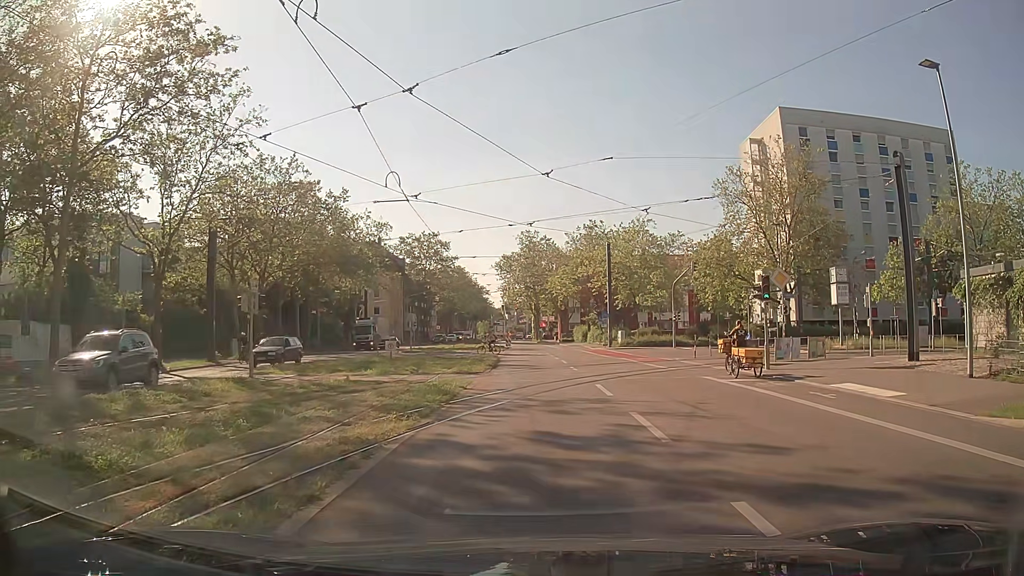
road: secondary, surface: asphalt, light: Day
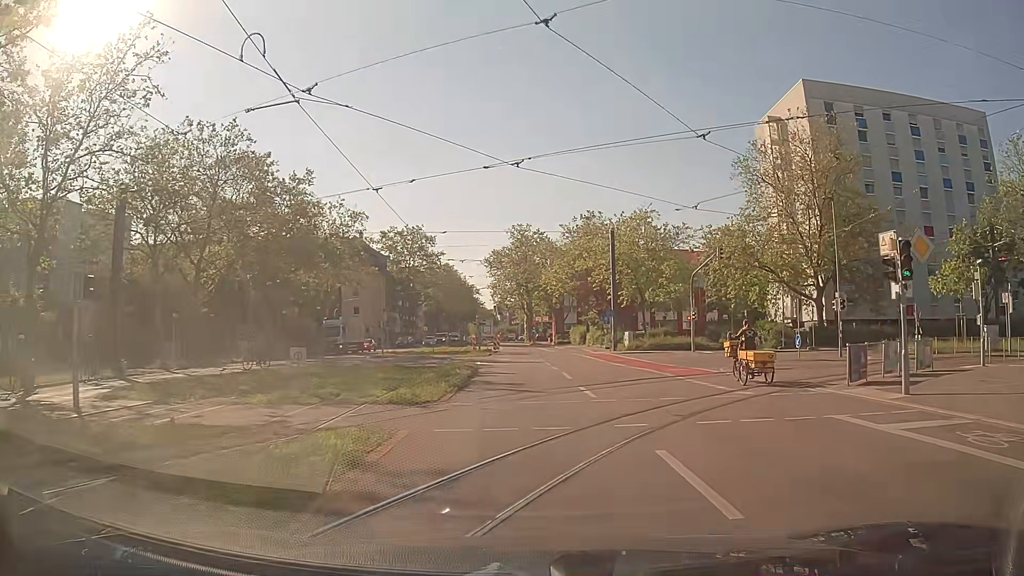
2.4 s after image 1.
(+0.3, +9.9) m; +1°
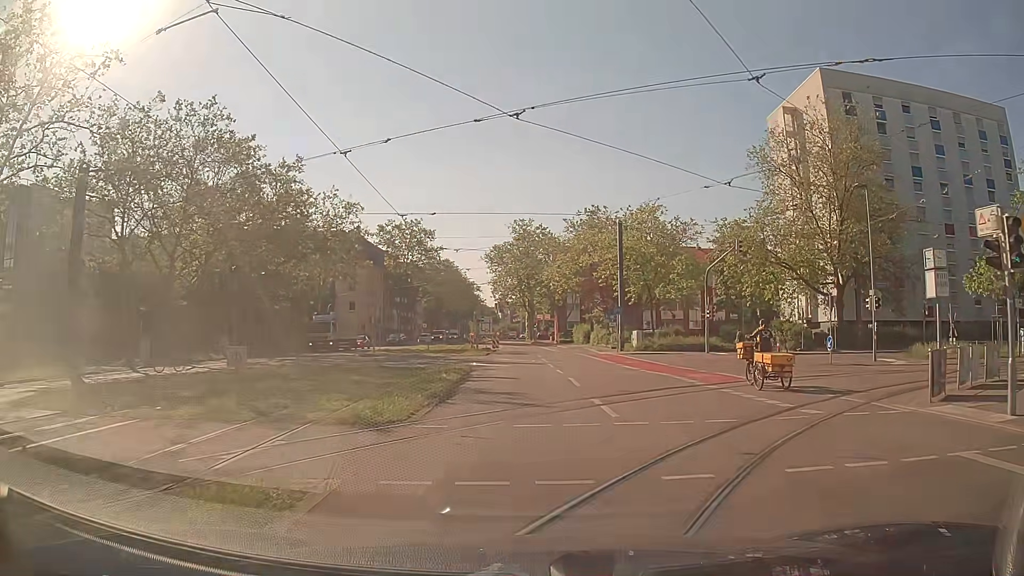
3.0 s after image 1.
(0.0, +3.7) m; 0°
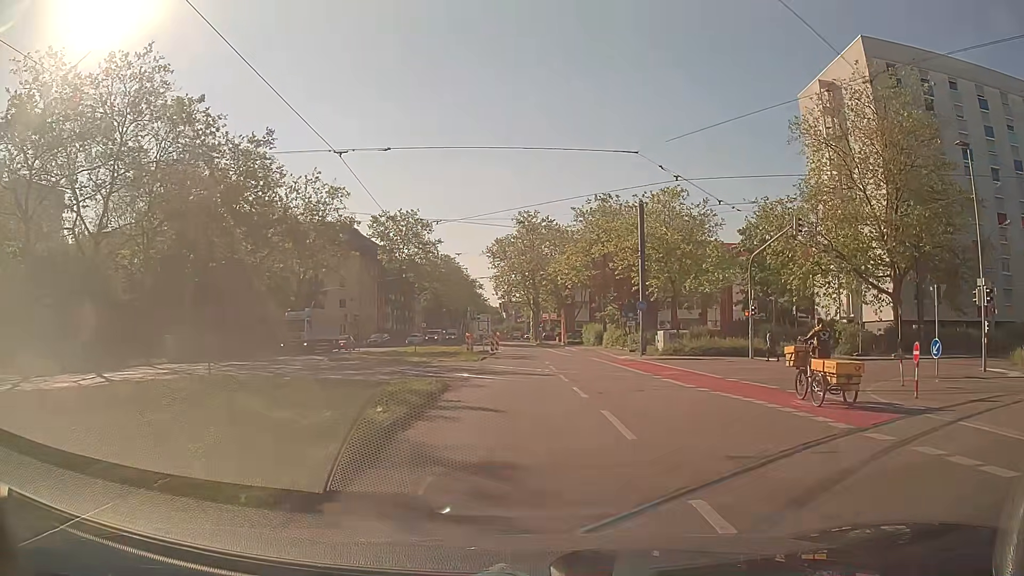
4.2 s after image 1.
(+0.1, +8.6) m; +1°
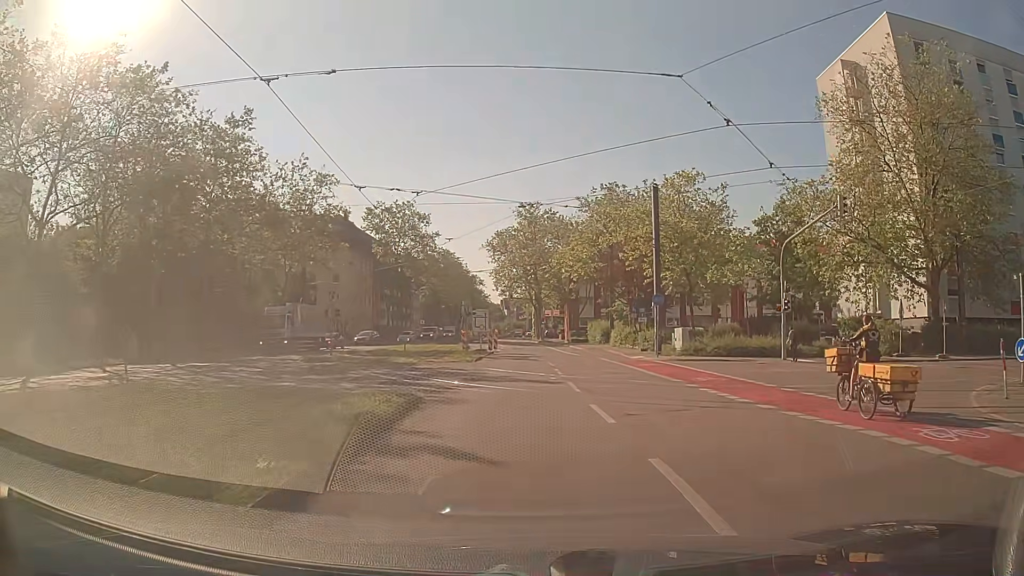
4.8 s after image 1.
(-0.1, +4.8) m; 0°
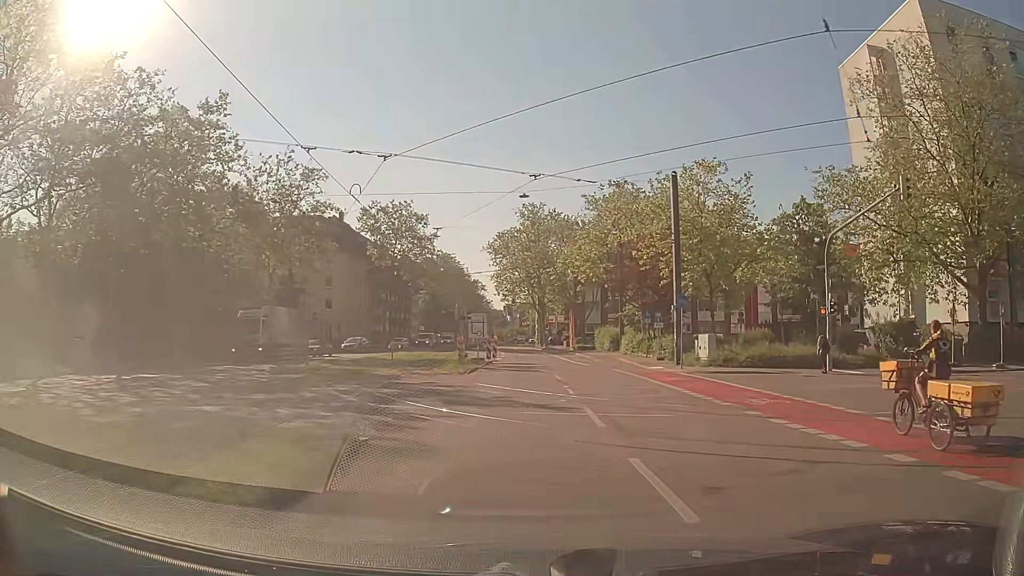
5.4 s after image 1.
(-0.1, +5.0) m; -1°
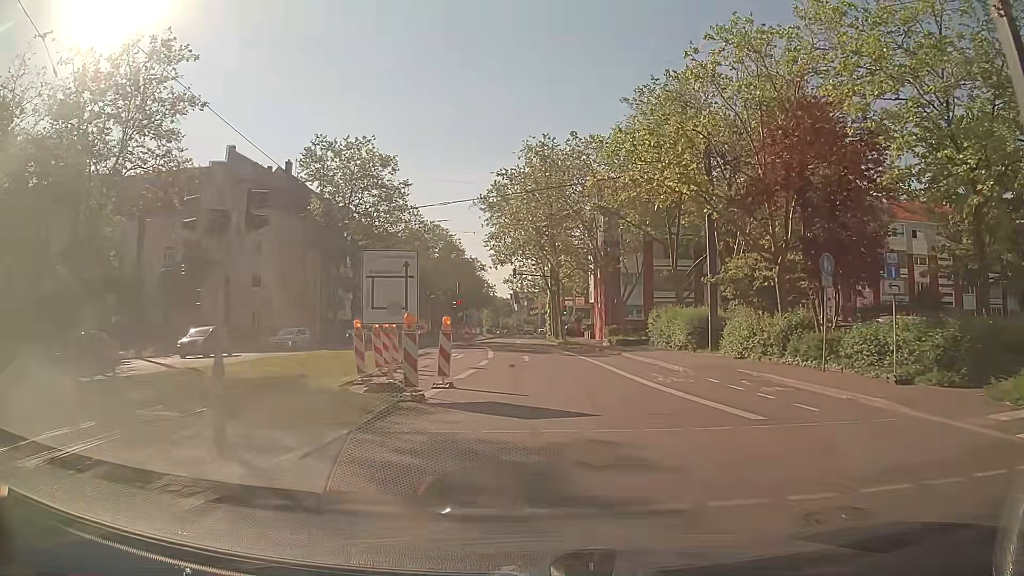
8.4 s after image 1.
(-0.2, +28.0) m; 0°
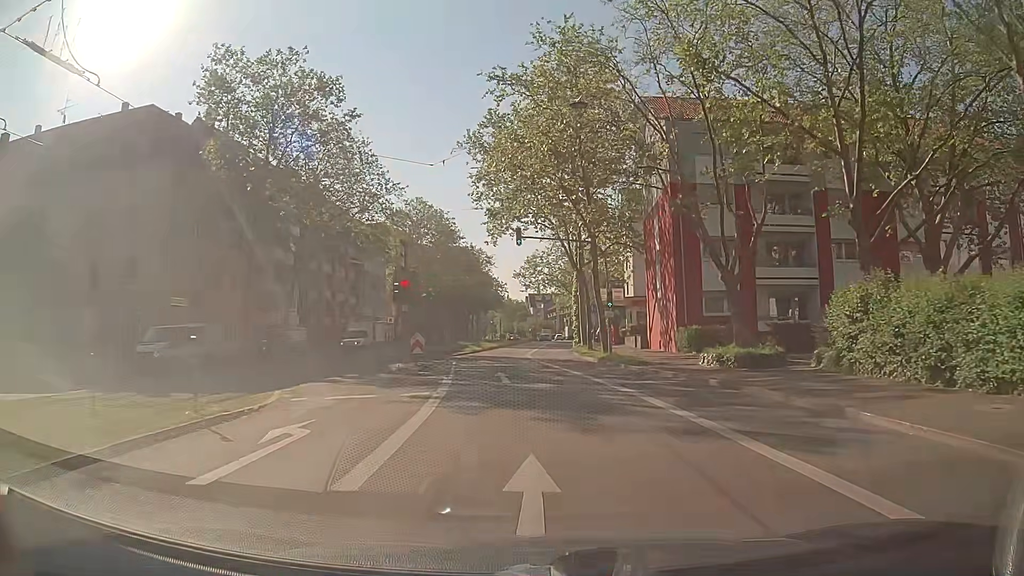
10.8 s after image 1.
(-0.2, +24.8) m; -1°
(0, +10) (-1, +20) (-1, +30) (-2, +40) (-2, +50) (-2, +60) (-1, +70) (-1, +80) (0, +90) (+1, +100) m
